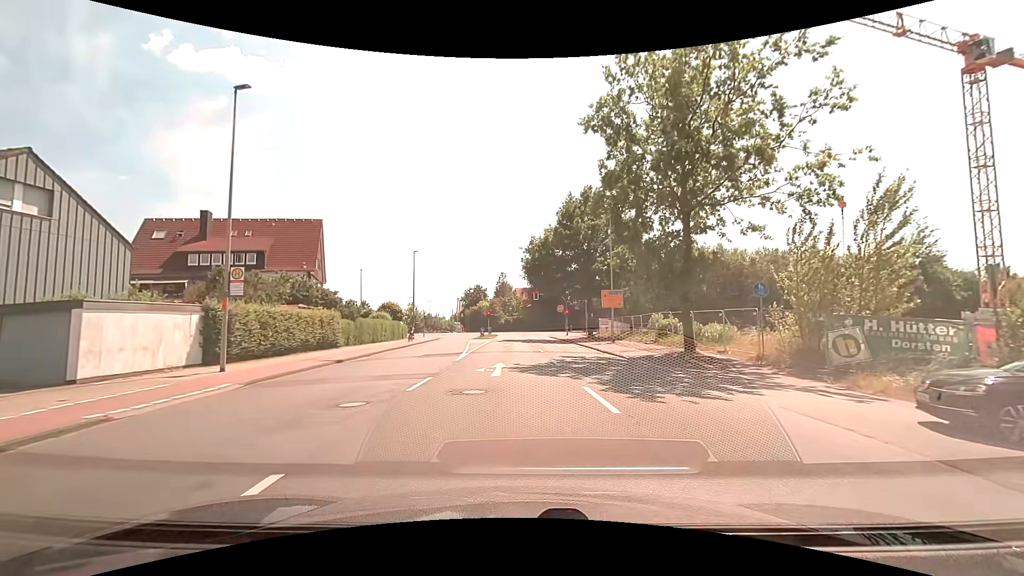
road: tertiary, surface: asphalt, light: Day
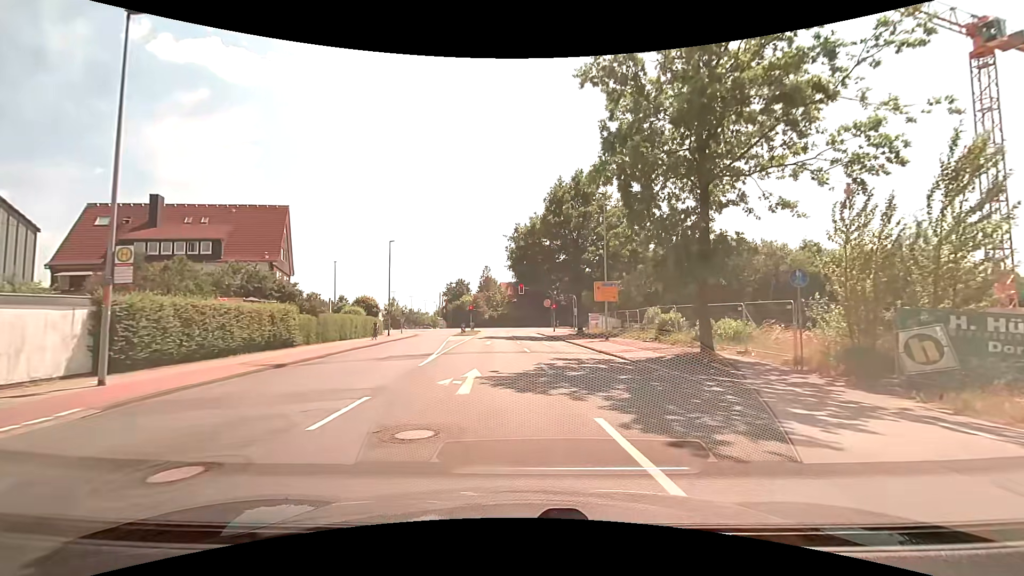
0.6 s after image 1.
(+0.1, +4.1) m; +2°
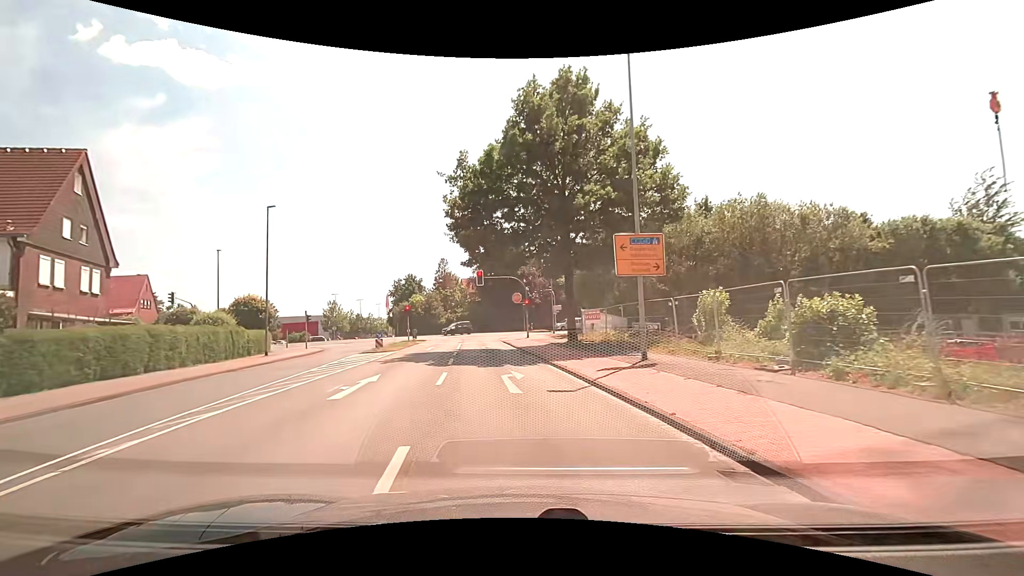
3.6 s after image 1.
(+1.1, +19.2) m; +4°
(0, +10) (-1, +20) (-2, +30) (-3, +40) (-4, +50) (-3, +60) (+4, +66) (+13, +71) (+22, +75) (+31, +79) m
